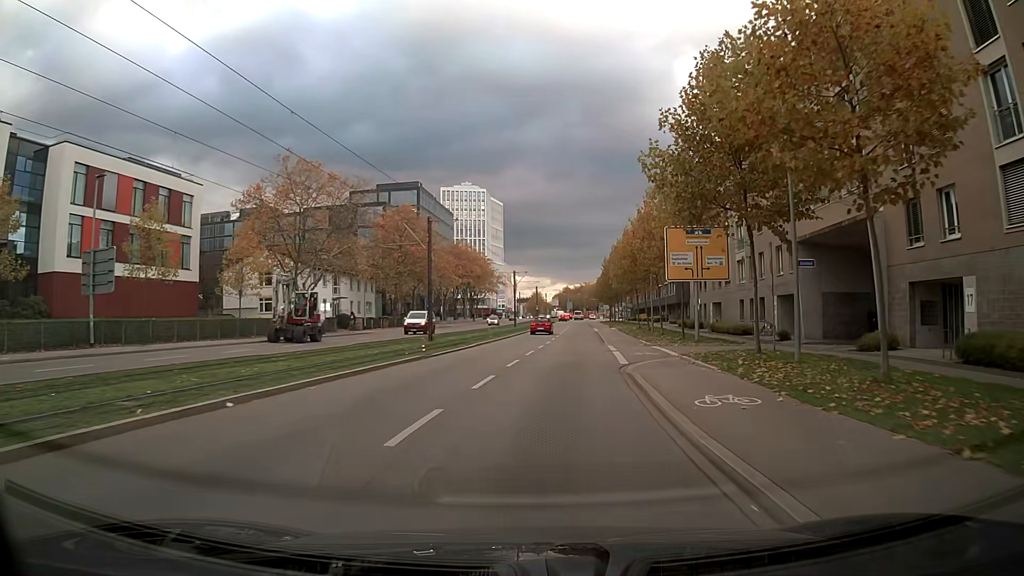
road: secondary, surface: asphalt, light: Day
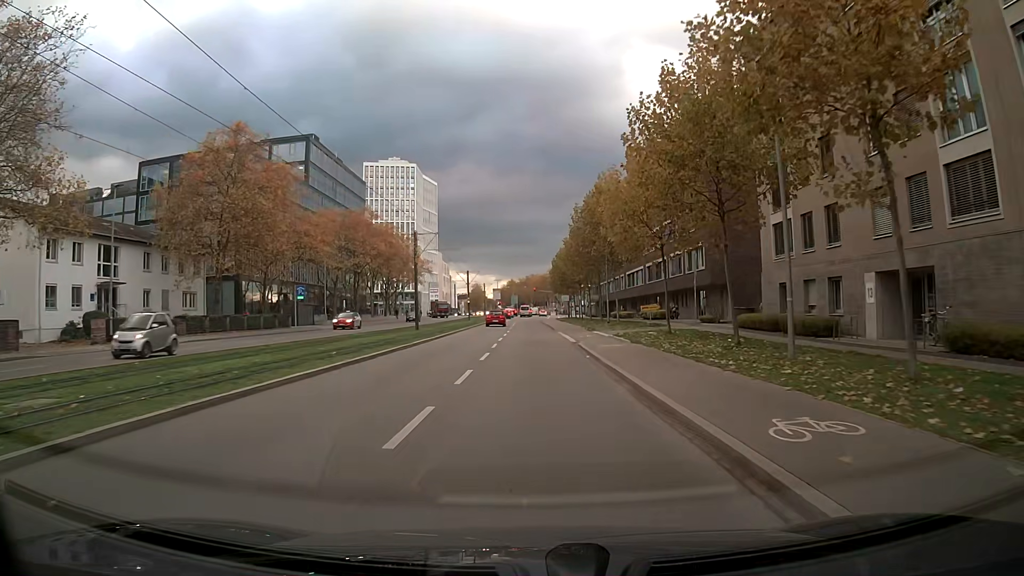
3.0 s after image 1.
(+1.5, +37.7) m; +3°
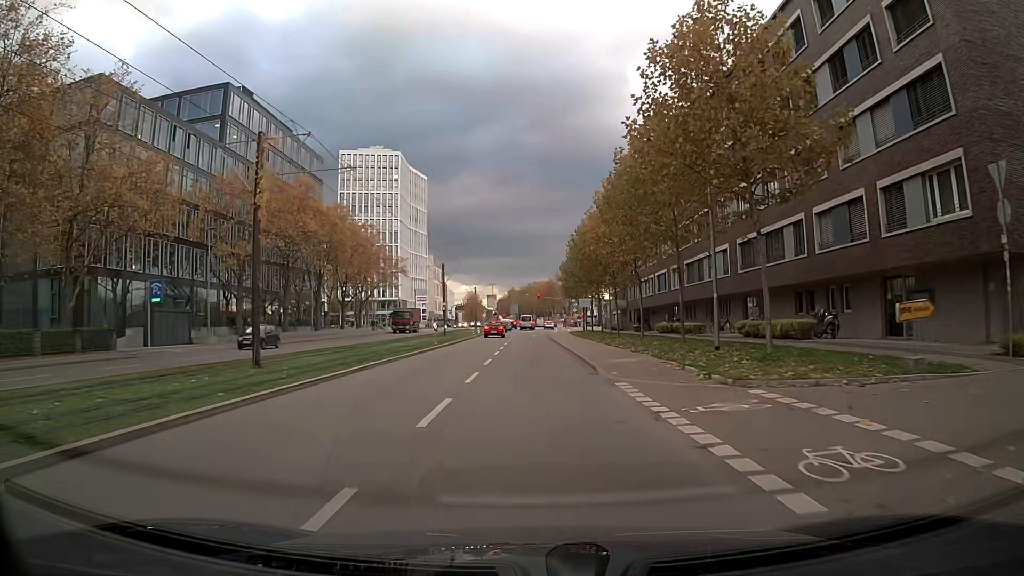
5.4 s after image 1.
(+0.1, +29.7) m; 0°
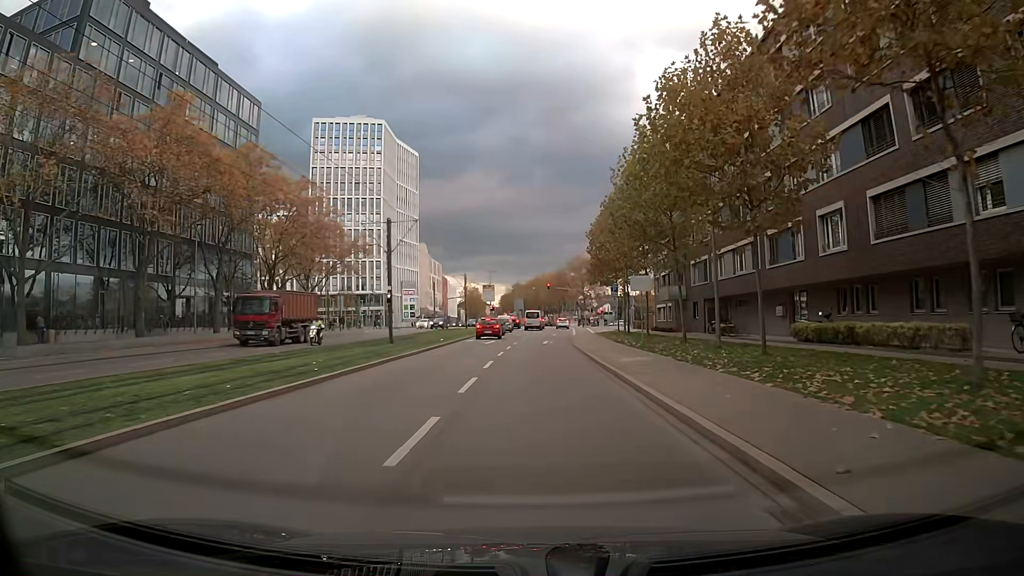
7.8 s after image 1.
(-0.2, +28.4) m; -1°
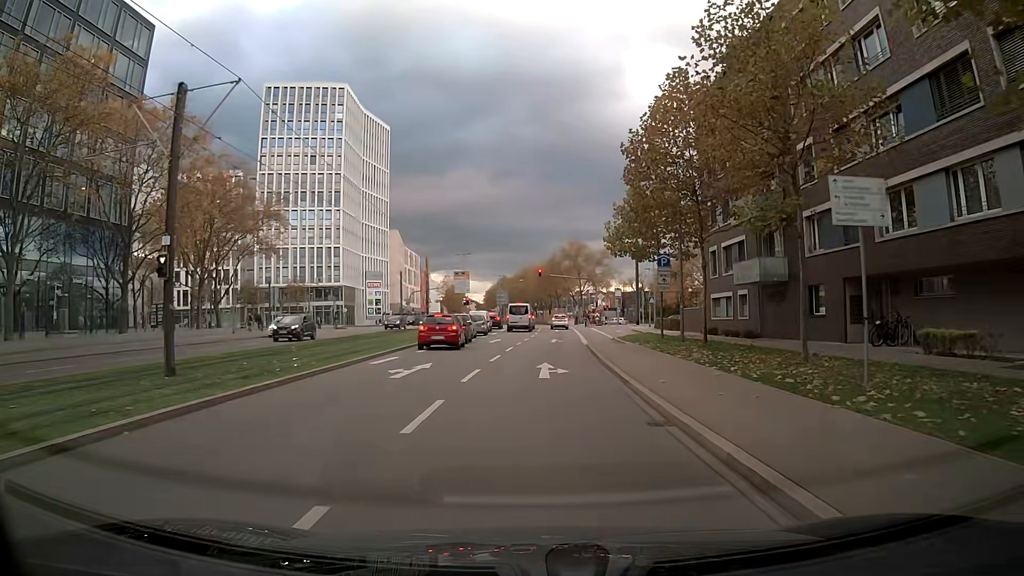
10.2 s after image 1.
(+0.3, +23.3) m; +1°
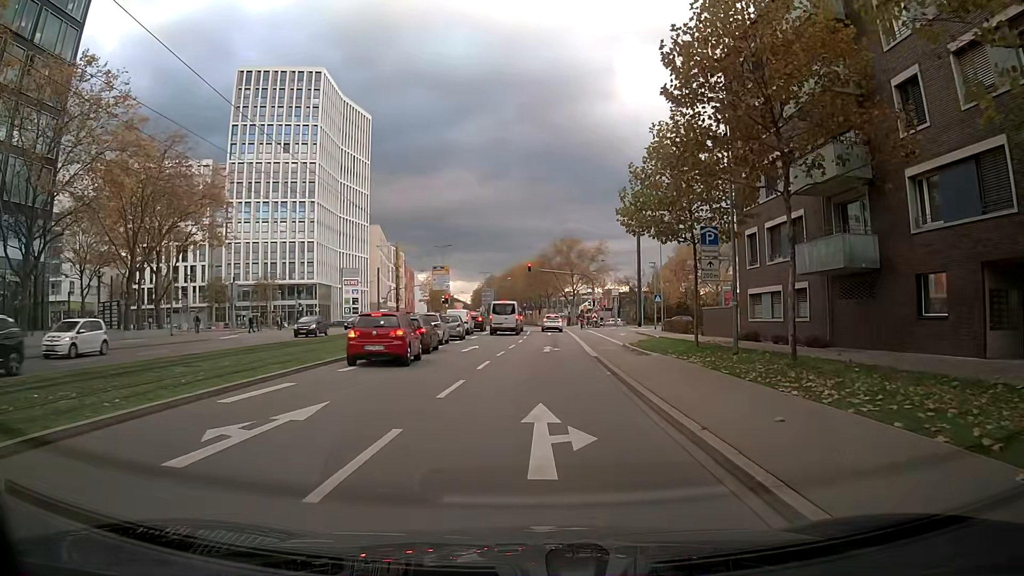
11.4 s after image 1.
(0.0, +9.3) m; 0°
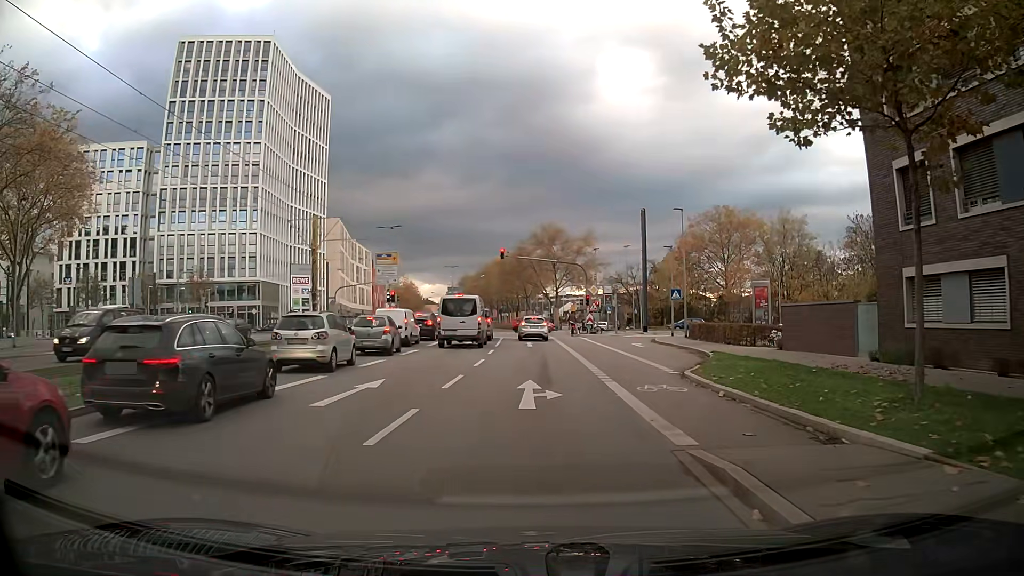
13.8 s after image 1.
(0.0, +16.5) m; -1°
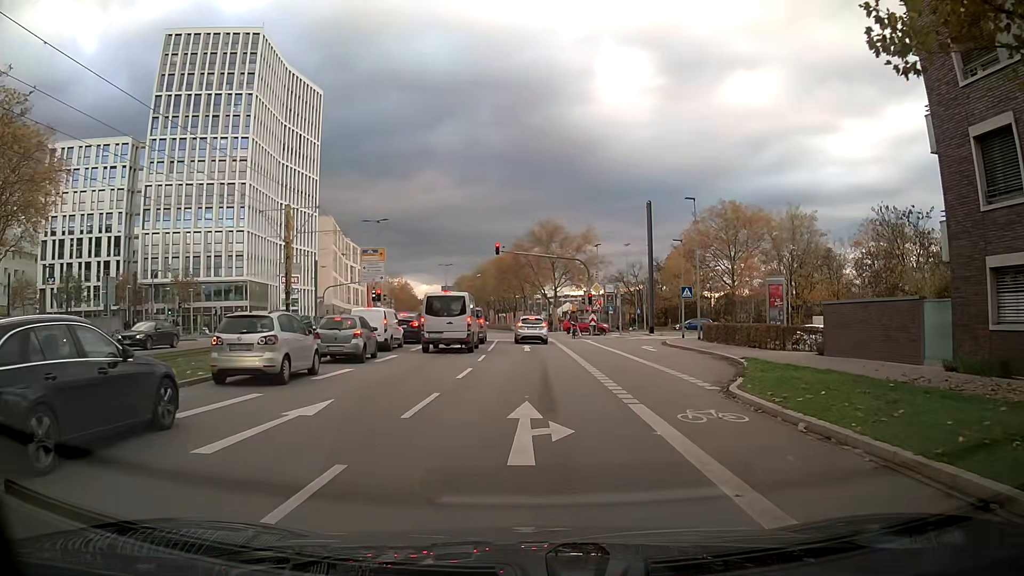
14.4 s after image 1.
(0.0, +4.0) m; 0°
(0, +10) (+1, +20) (+2, +30) (+2, +40) (+2, +50) (+3, +60) (+3, +70) (+3, +80) (+3, +90) (+3, +100) m
